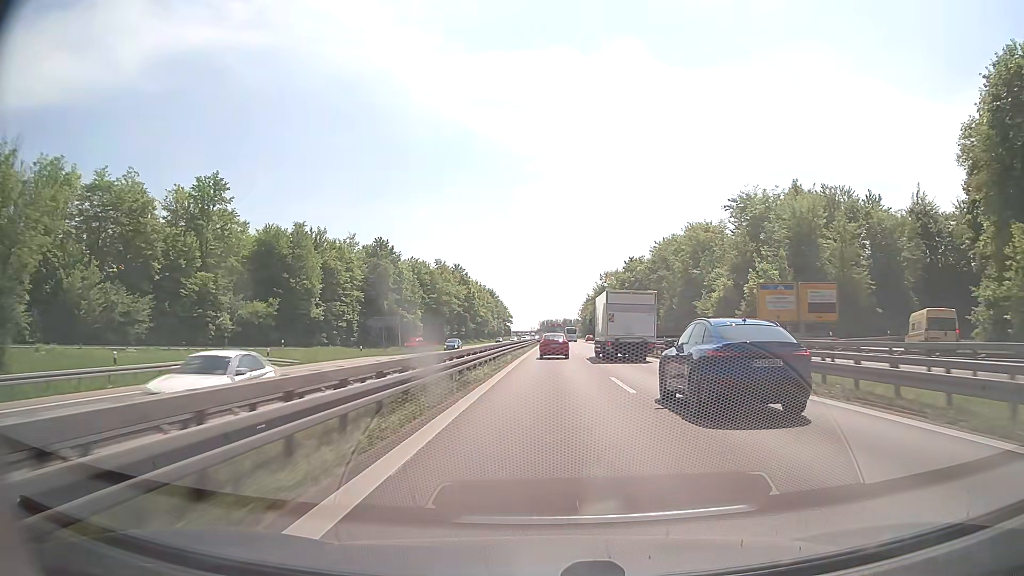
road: trunk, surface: asphalt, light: Day
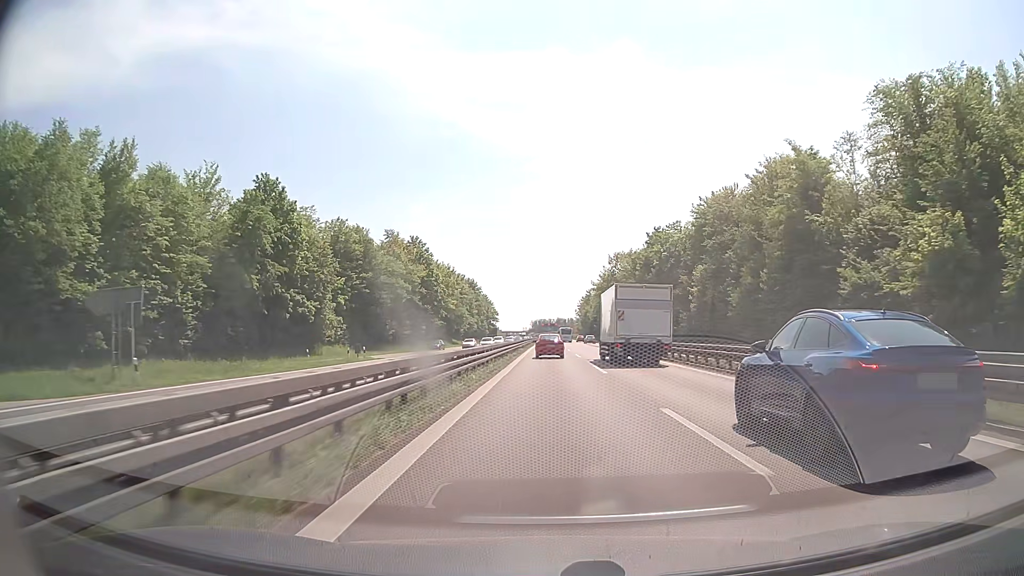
(+0.2, +44.7) m; +1°
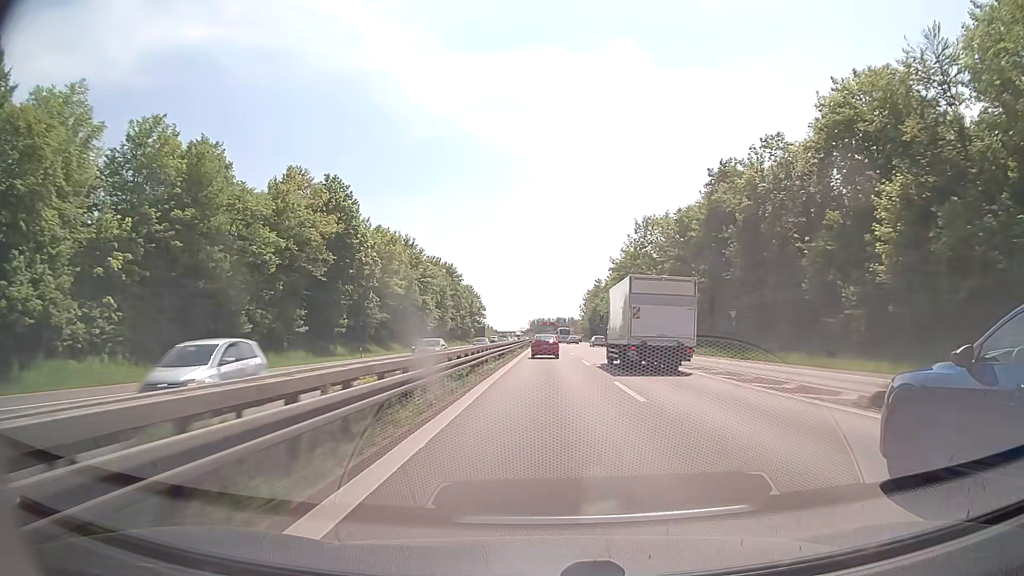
(+0.1, +45.3) m; 0°
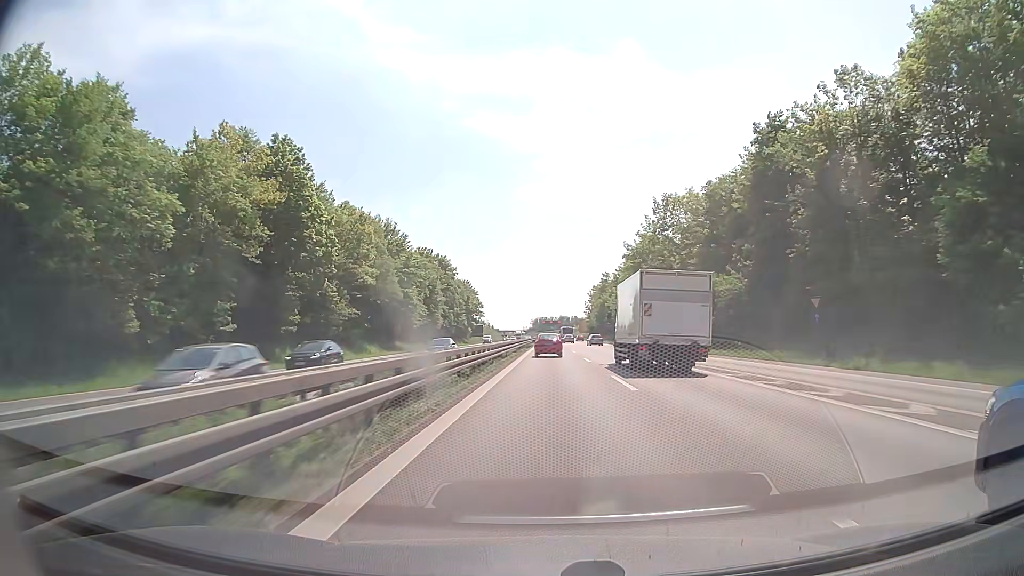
(-0.1, +15.2) m; 0°
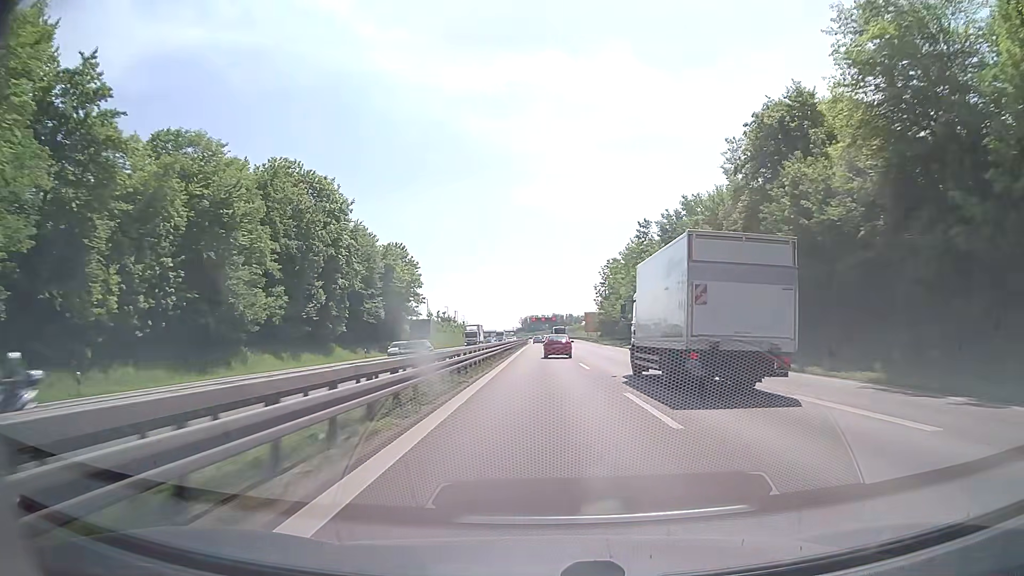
(+0.5, +77.1) m; +1°
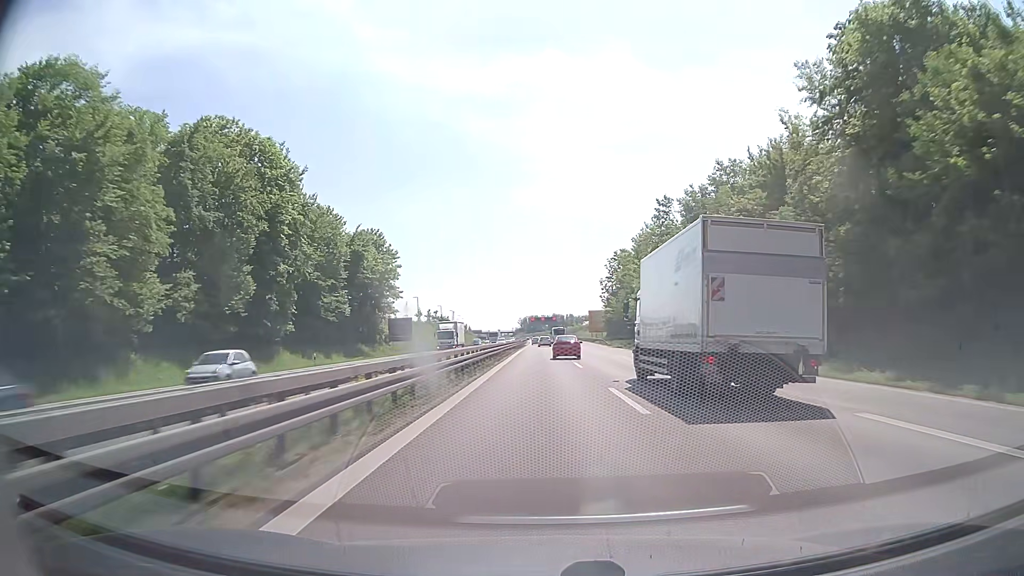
(0.0, +15.6) m; 0°
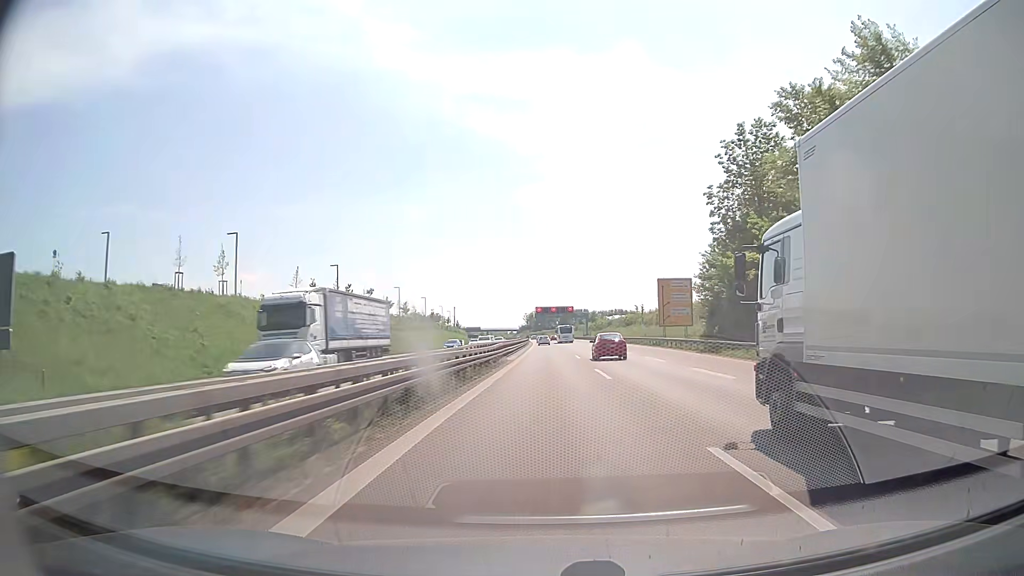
(-0.9, +81.2) m; -1°
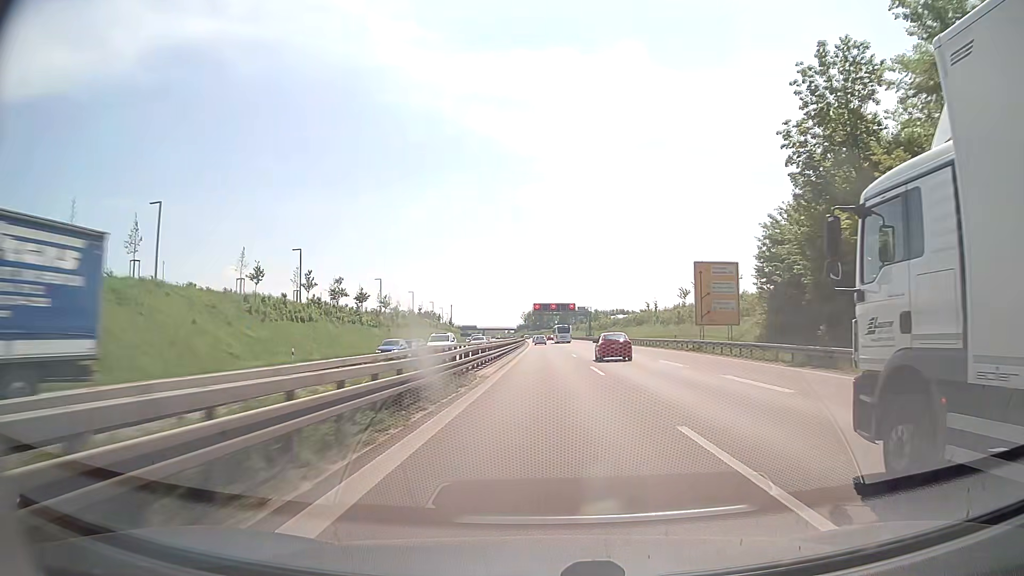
(0.0, +17.0) m; 0°
(0, +10) (0, +20) (0, +30) (0, +40) (0, +50) (0, +60) (0, +70) (0, +80) (0, +90) (0, +100) m
